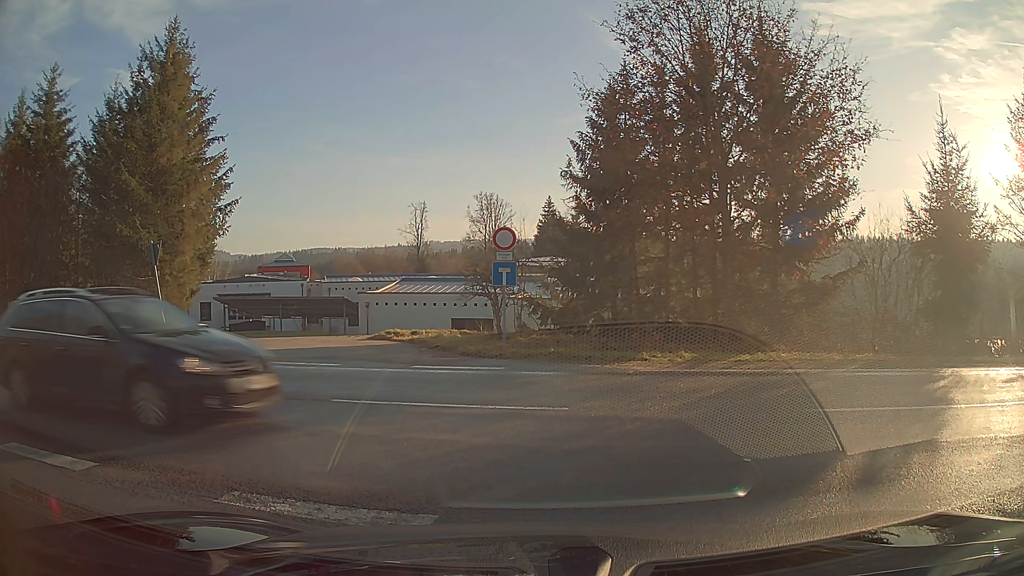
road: unclassified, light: Day
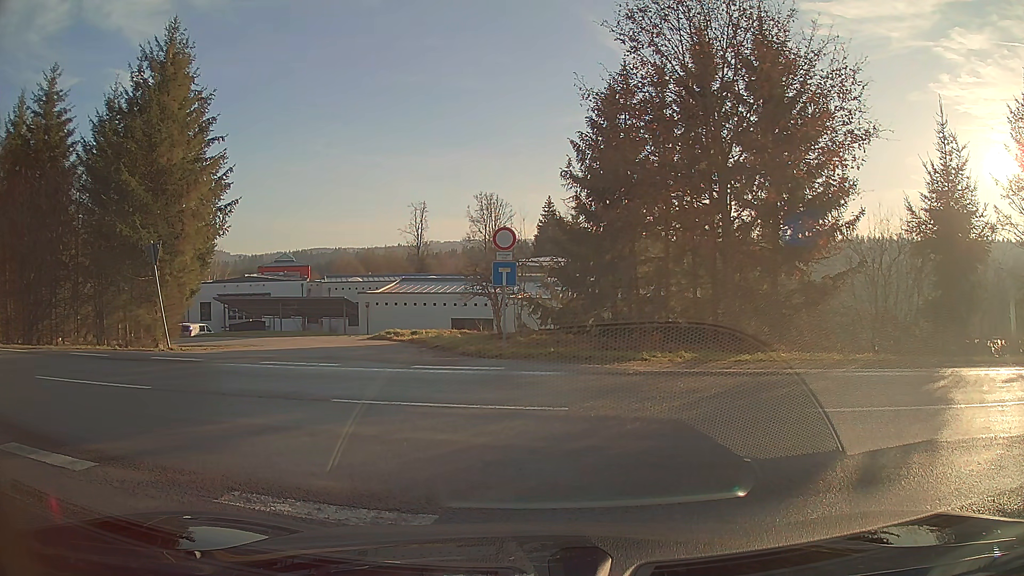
(0.0, 0.0) m; 0°
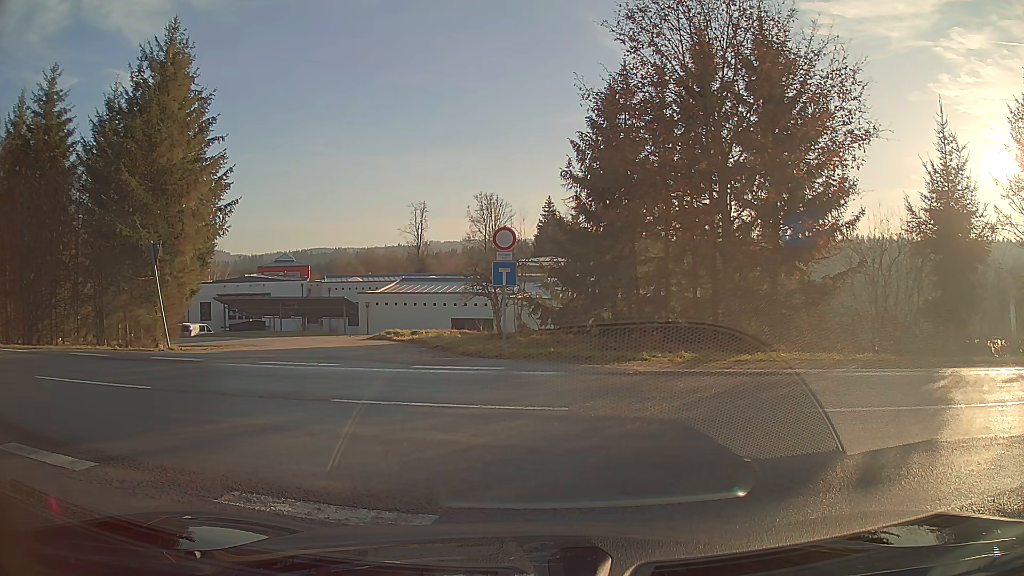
(0.0, 0.0) m; 0°
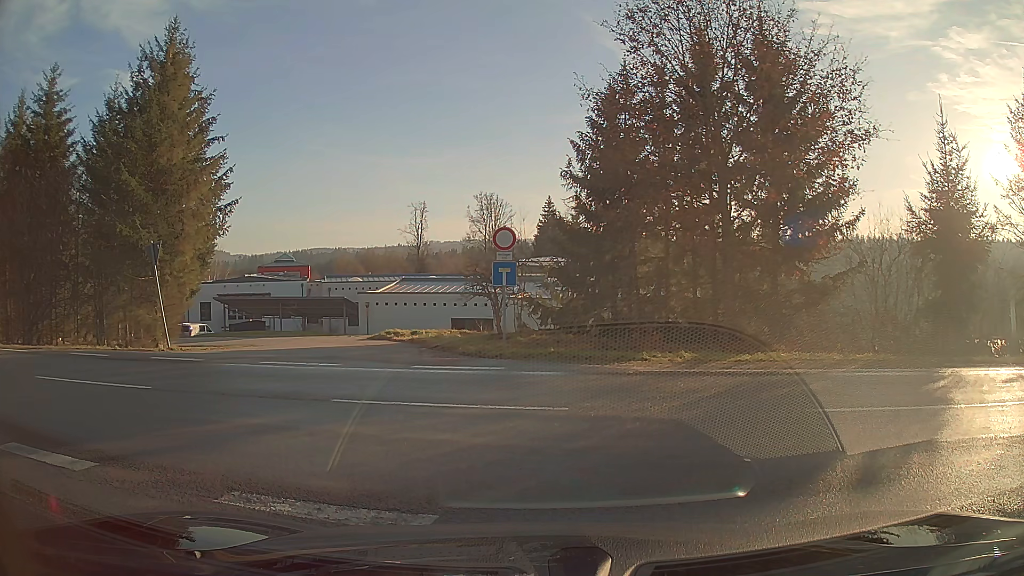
(0.0, 0.0) m; 0°
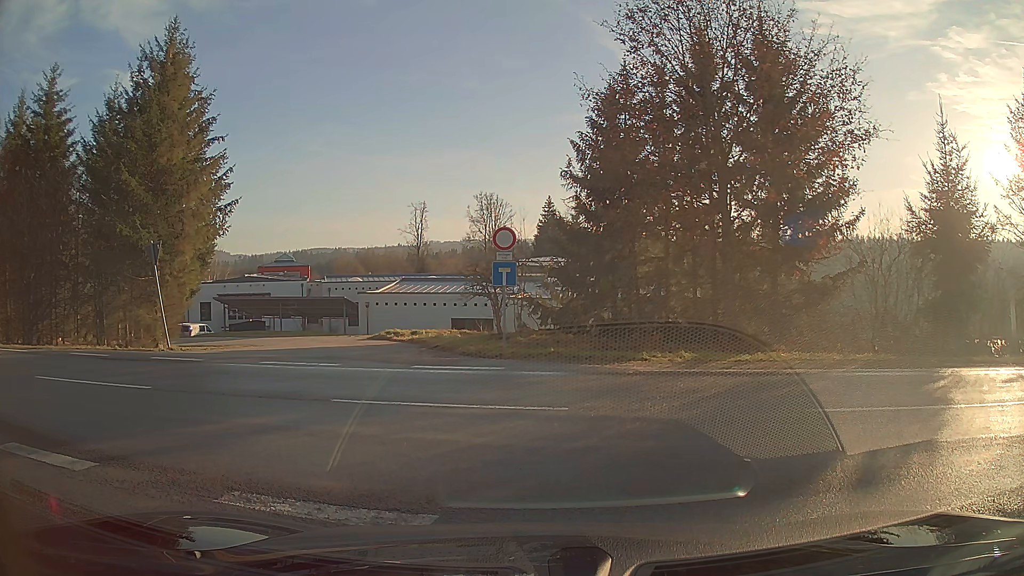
(0.0, 0.0) m; 0°
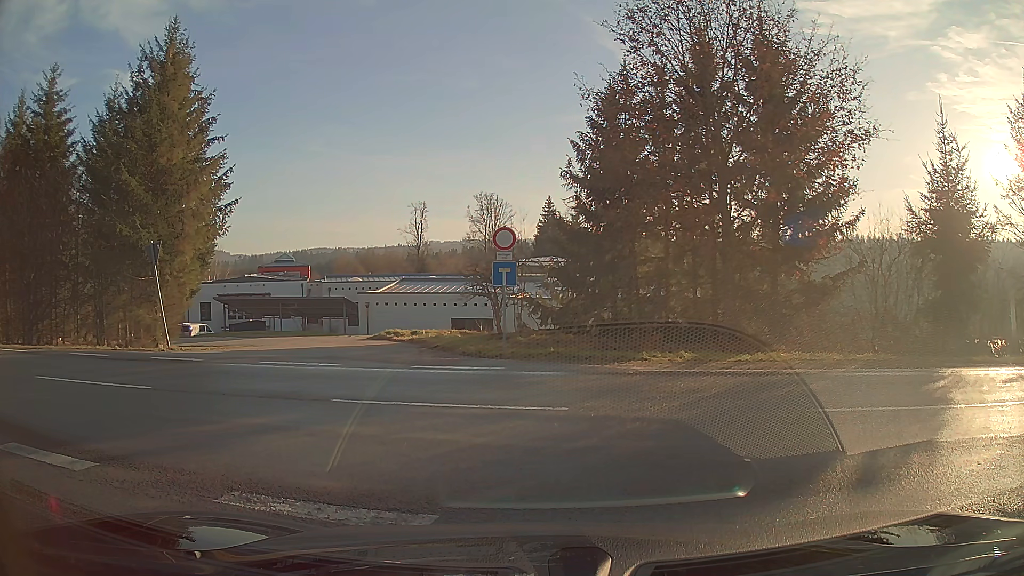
(0.0, 0.0) m; 0°
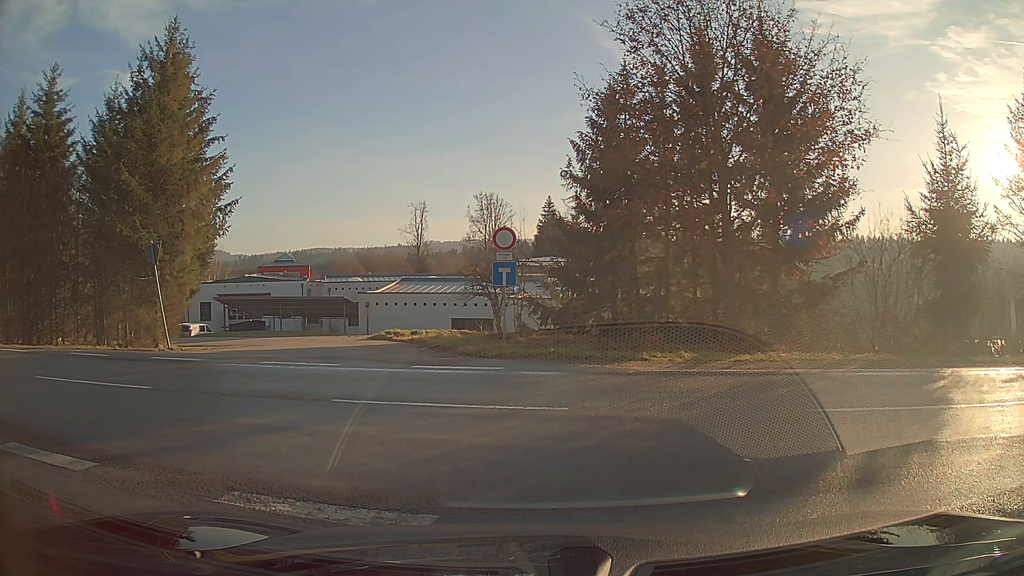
(0.0, 0.0) m; 0°
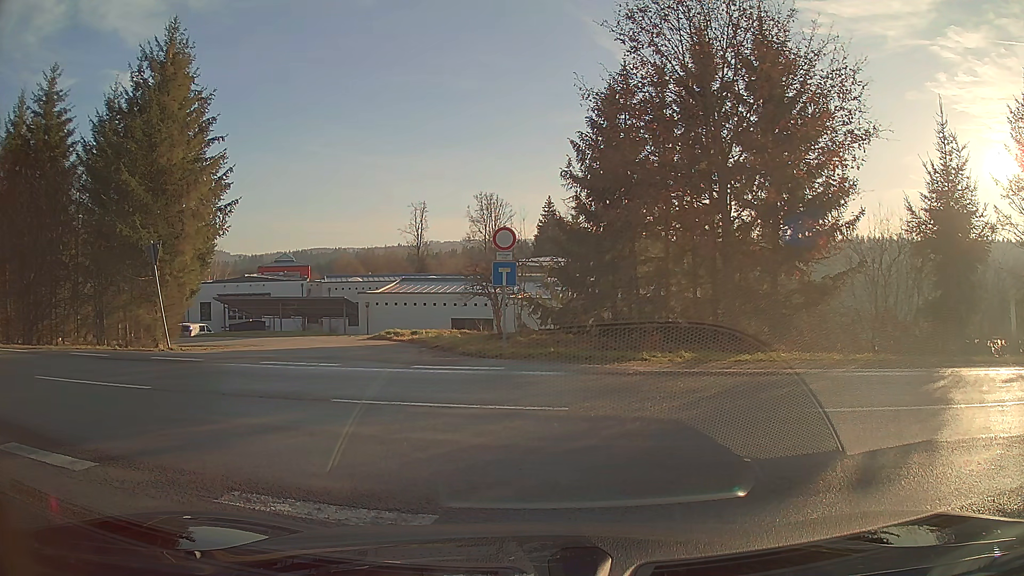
(0.0, 0.0) m; 0°
(-5, +8) (-13, +13) (-23, +15) (-33, +17) (-43, +19) (-53, +21) (-63, +22) (-72, +24) (-82, +25) (-92, +27) m
